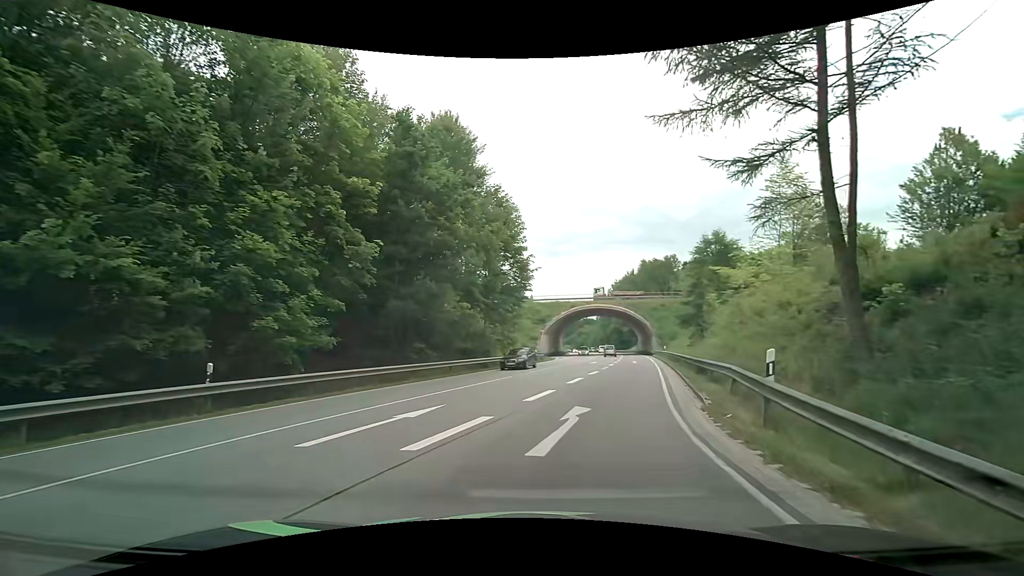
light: Day
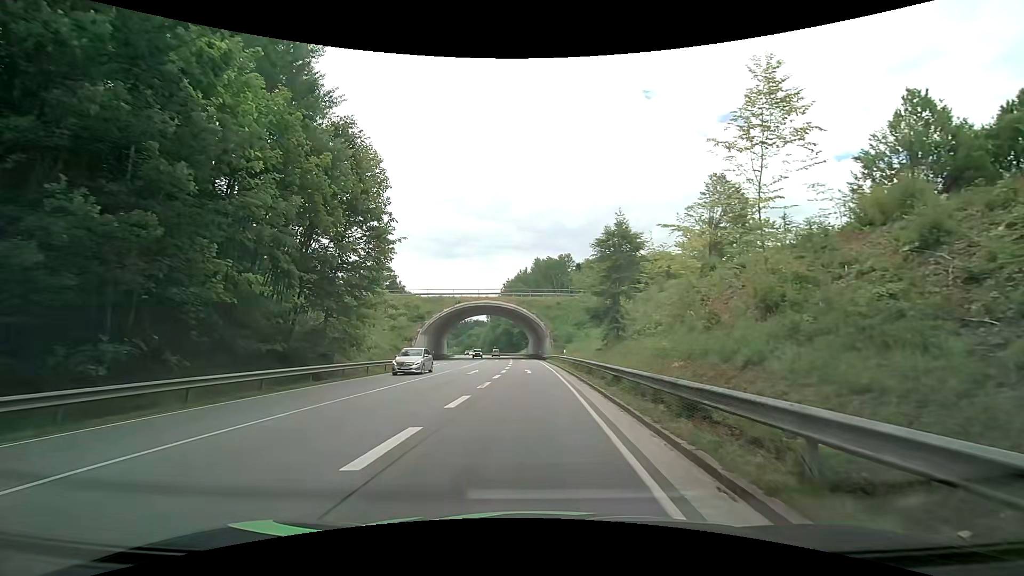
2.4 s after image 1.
(+1.8, +12.5) m; +13°
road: primary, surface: asphalt
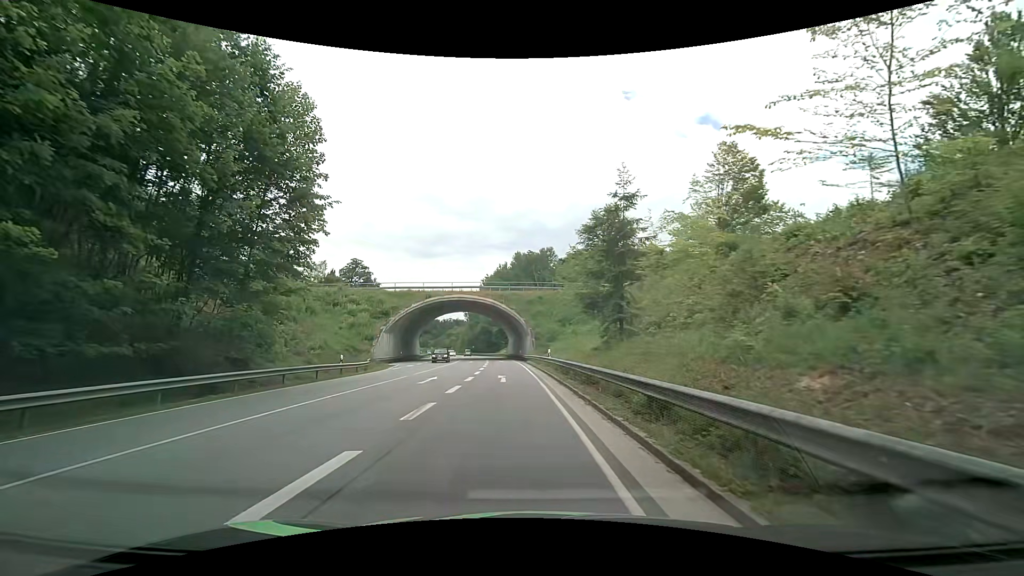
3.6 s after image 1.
(+0.2, +8.0) m; +2°
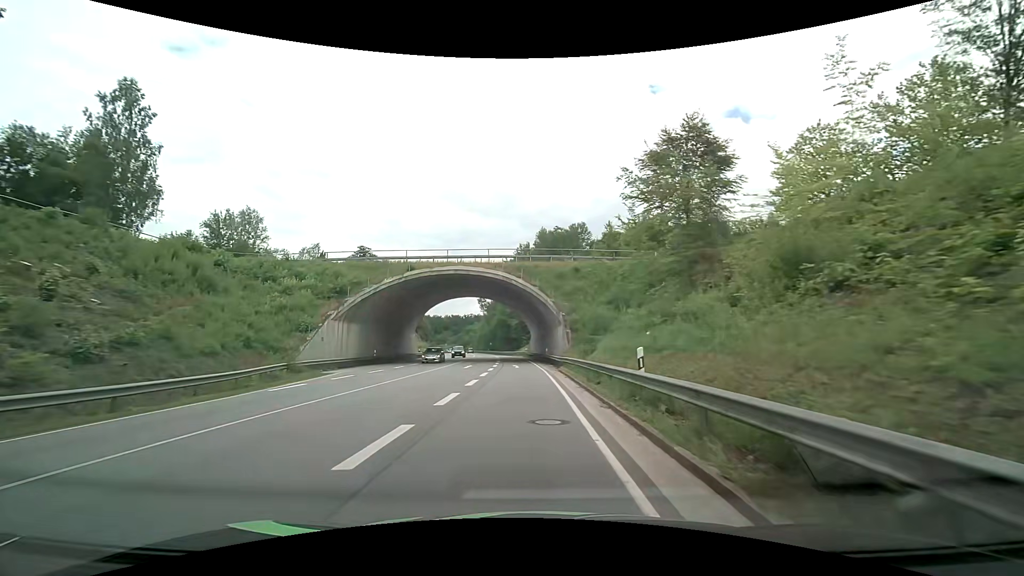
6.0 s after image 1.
(-0.4, +22.8) m; -2°
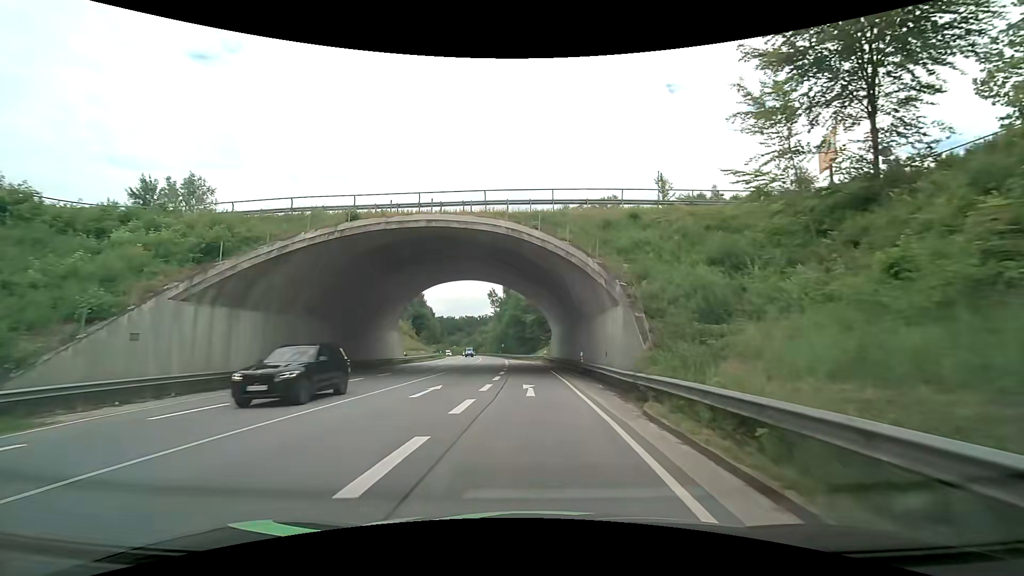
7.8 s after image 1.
(-0.4, +18.9) m; -2°
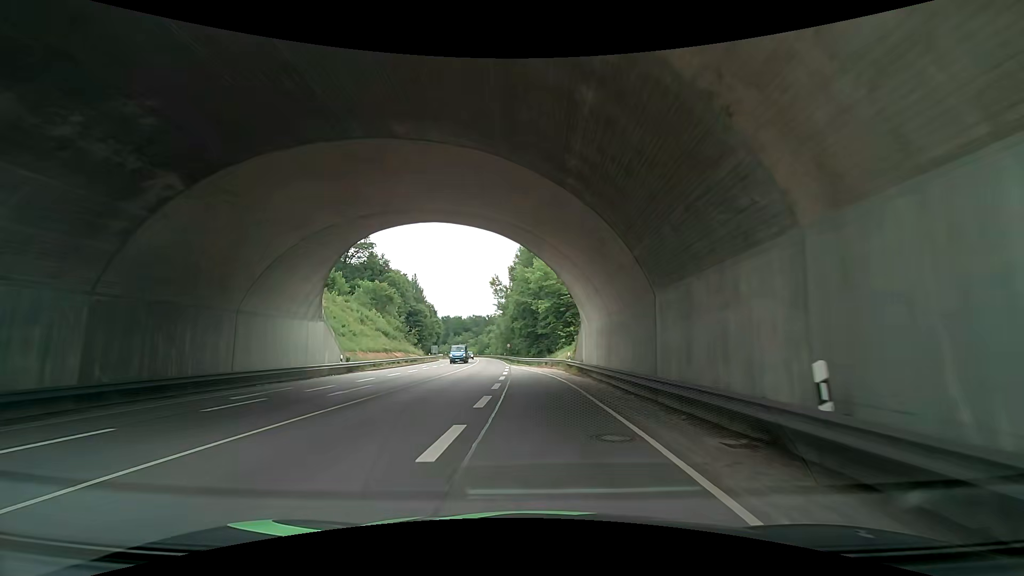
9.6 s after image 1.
(-0.2, +23.3) m; -1°
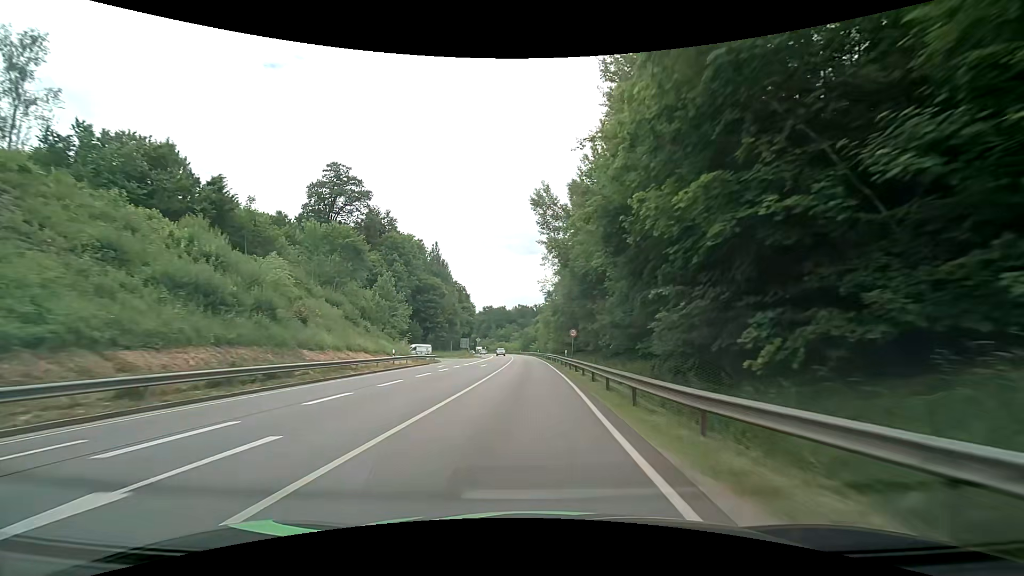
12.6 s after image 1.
(-3.1, +49.4) m; -5°
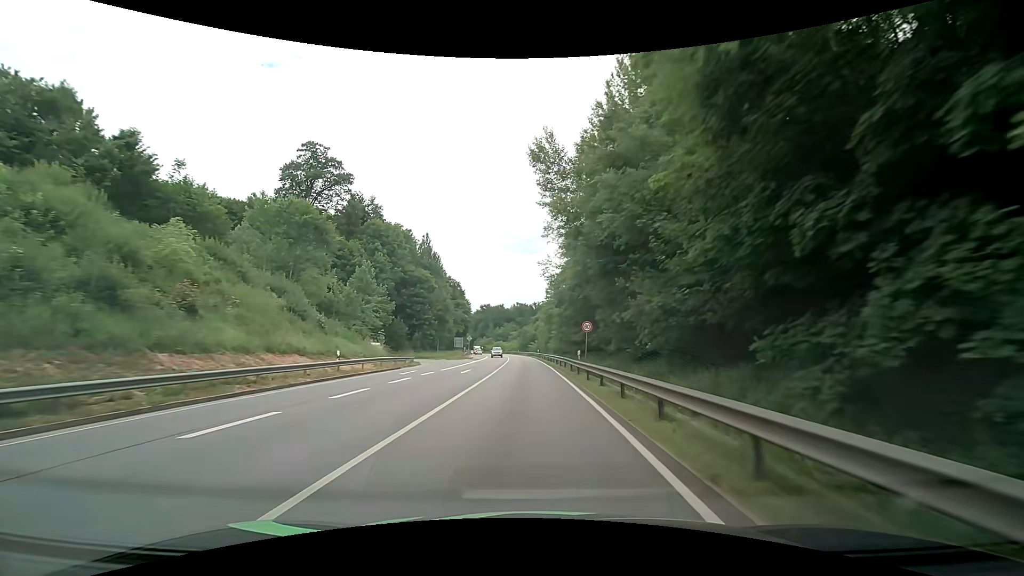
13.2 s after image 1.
(0.0, +10.7) m; 0°
(0, +10) (0, +20) (0, +30) (-1, +40) (-1, +50) (-1, +60) (-2, +70) (-2, +80) (-3, +90) (-3, +100) m
